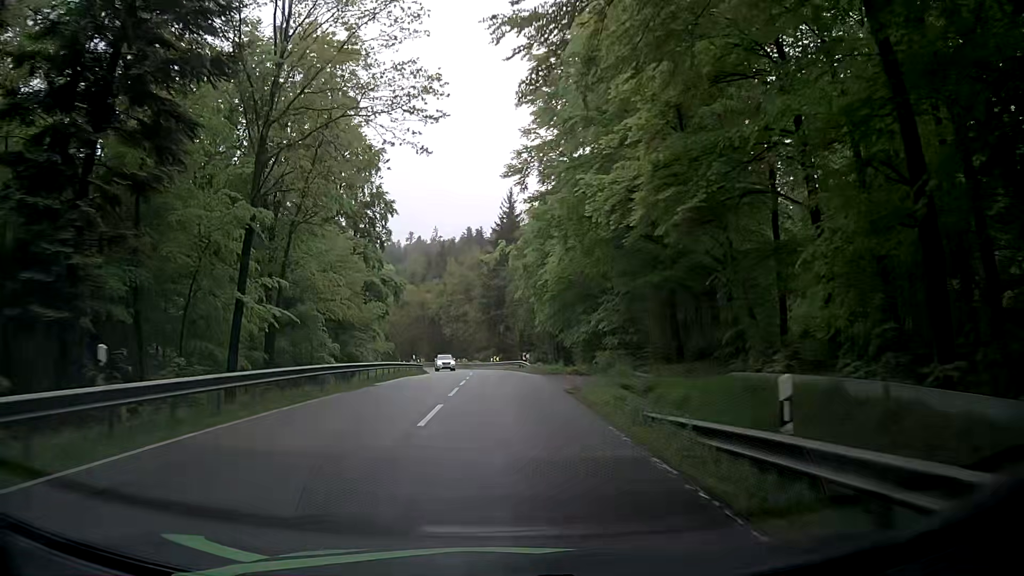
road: secondary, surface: asphalt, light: Day
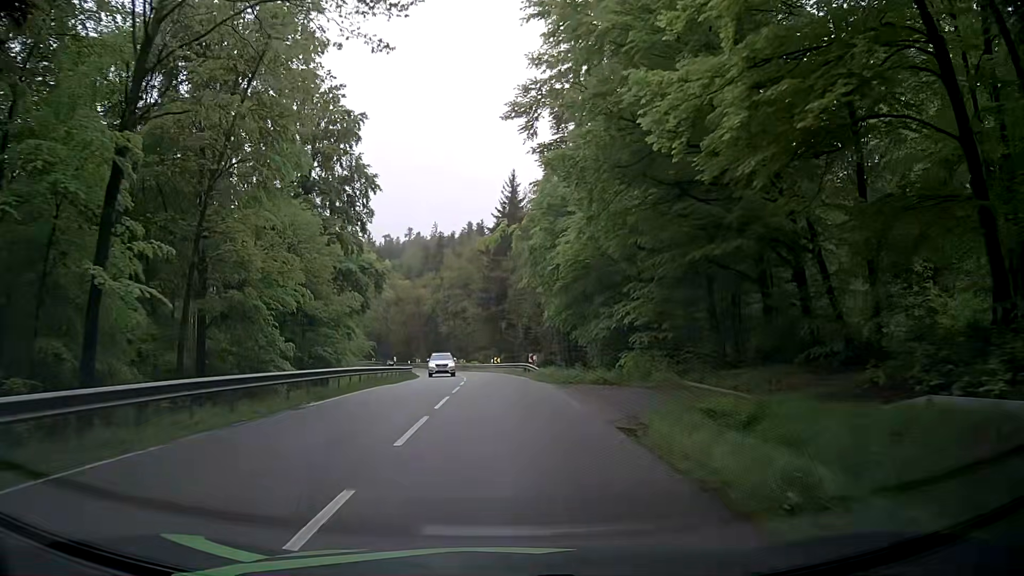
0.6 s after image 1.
(+0.1, +9.1) m; +1°
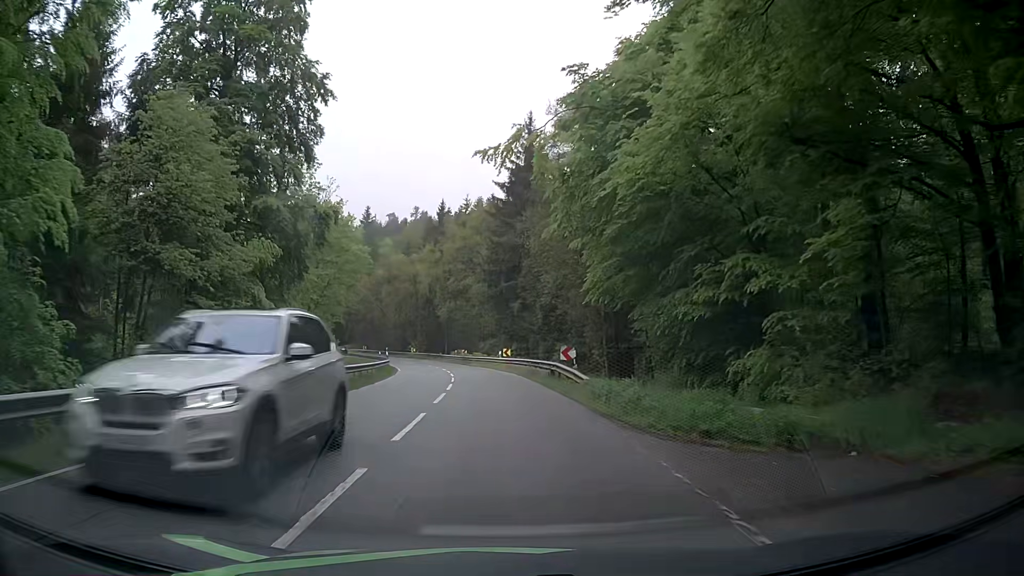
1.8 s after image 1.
(-0.6, +17.9) m; -2°
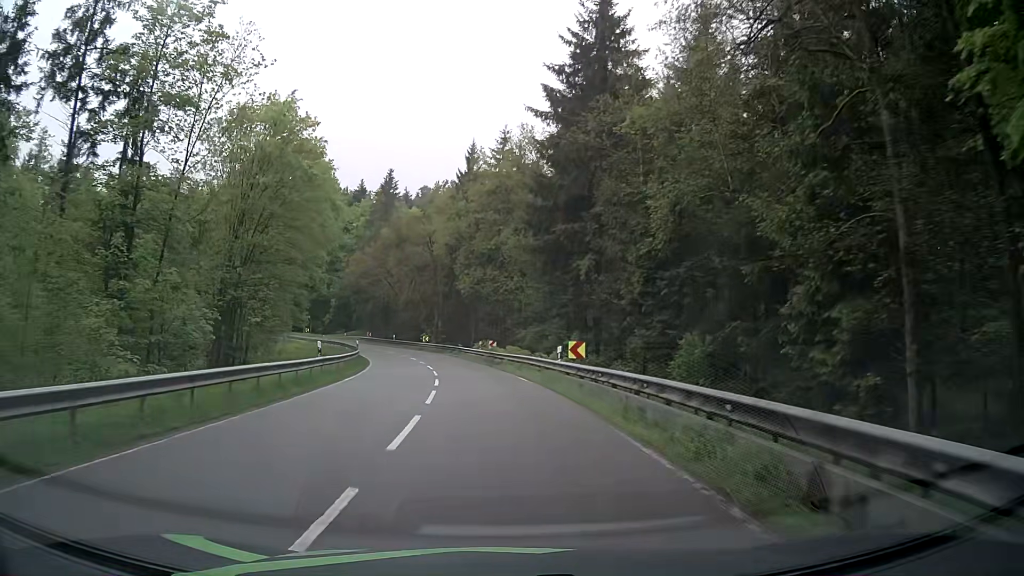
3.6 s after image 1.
(-0.7, +26.6) m; -3°
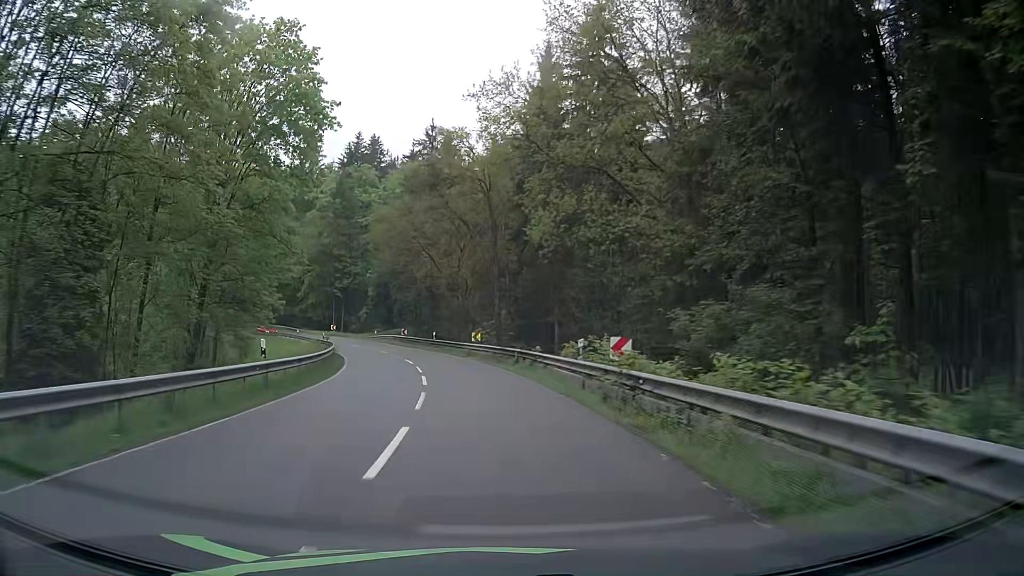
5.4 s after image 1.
(-1.5, +27.4) m; -7°
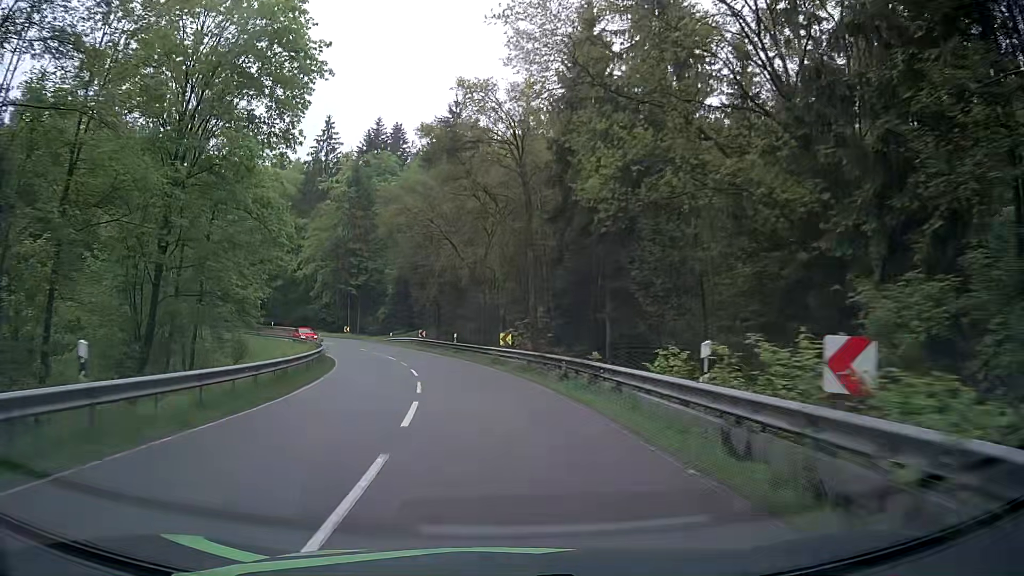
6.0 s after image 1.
(-0.2, +9.1) m; -3°
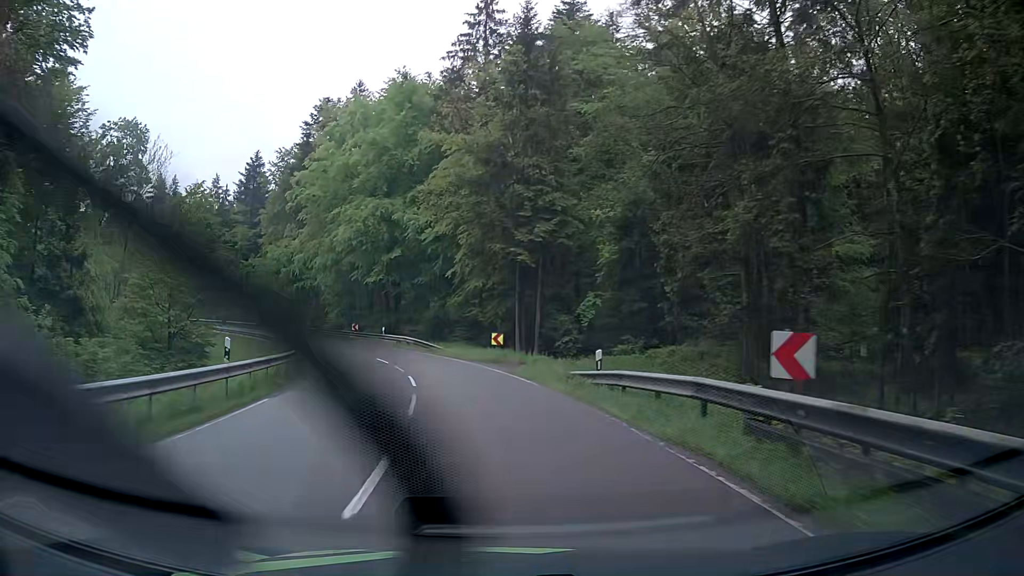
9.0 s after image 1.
(-6.3, +43.2) m; -18°
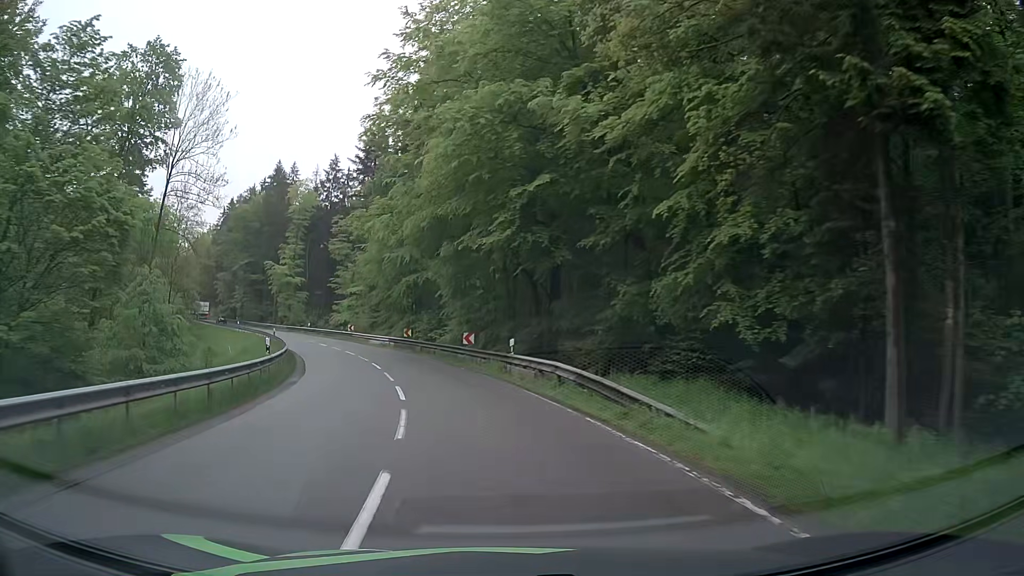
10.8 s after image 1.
(-3.3, +26.1) m; -15°
(0, +10) (-2, +20) (-4, +30) (-7, +39) (-11, +48) (-15, +58) (-20, +66) (-25, +75) (-30, +84) (-35, +92) m
